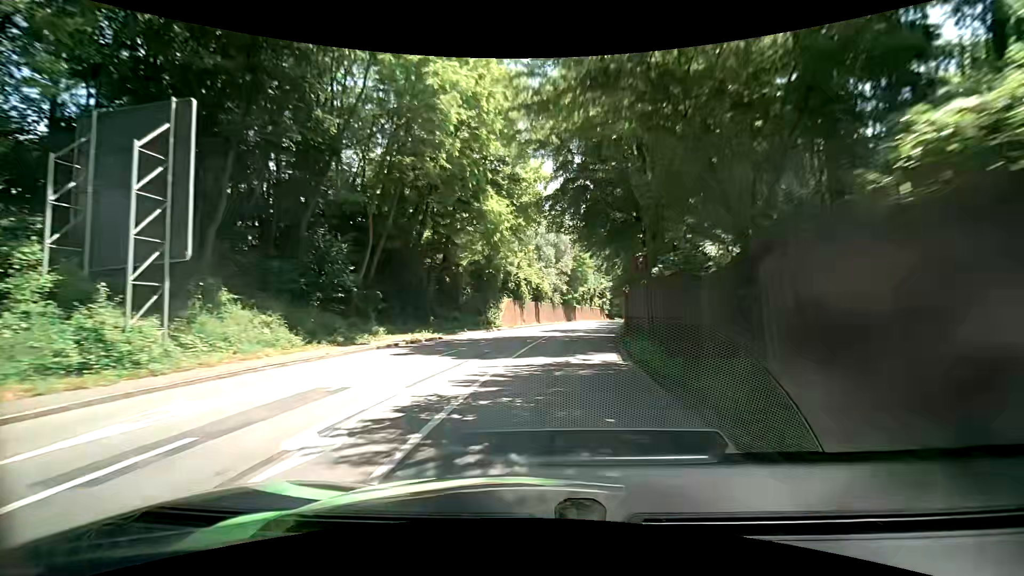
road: primary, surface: asphalt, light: Day
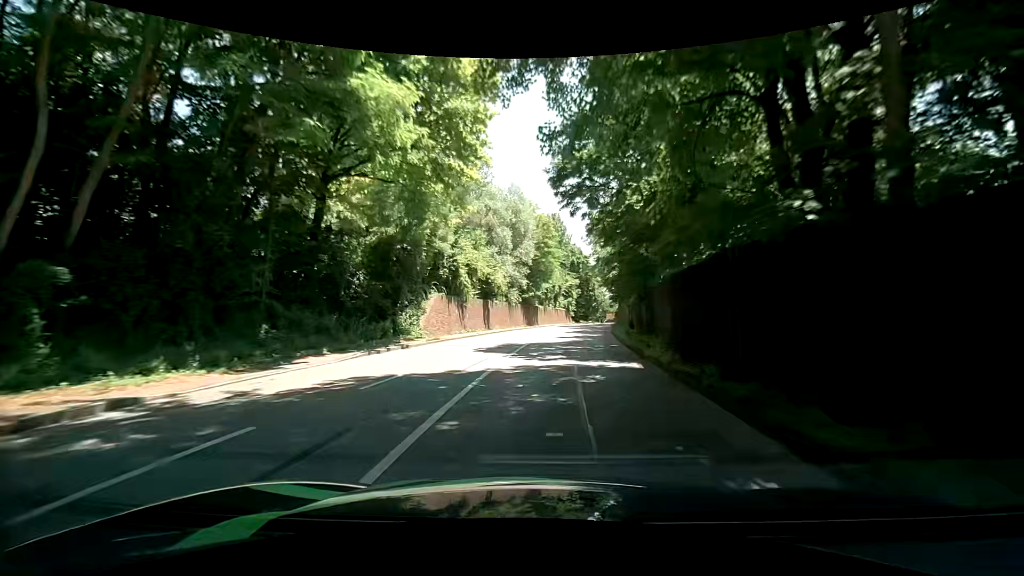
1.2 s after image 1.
(+0.6, +17.5) m; +5°
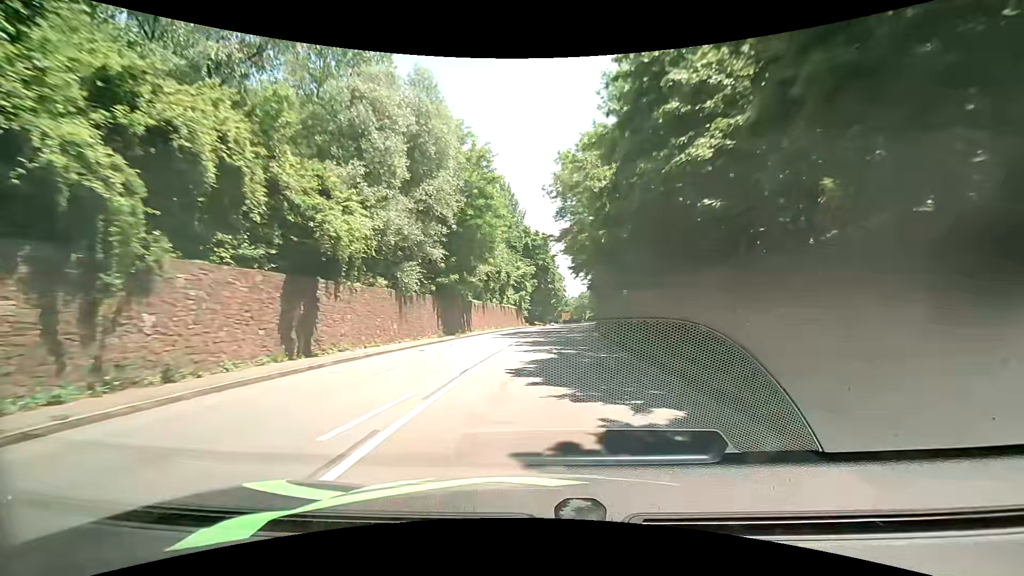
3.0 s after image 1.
(+1.6, +27.2) m; +6°
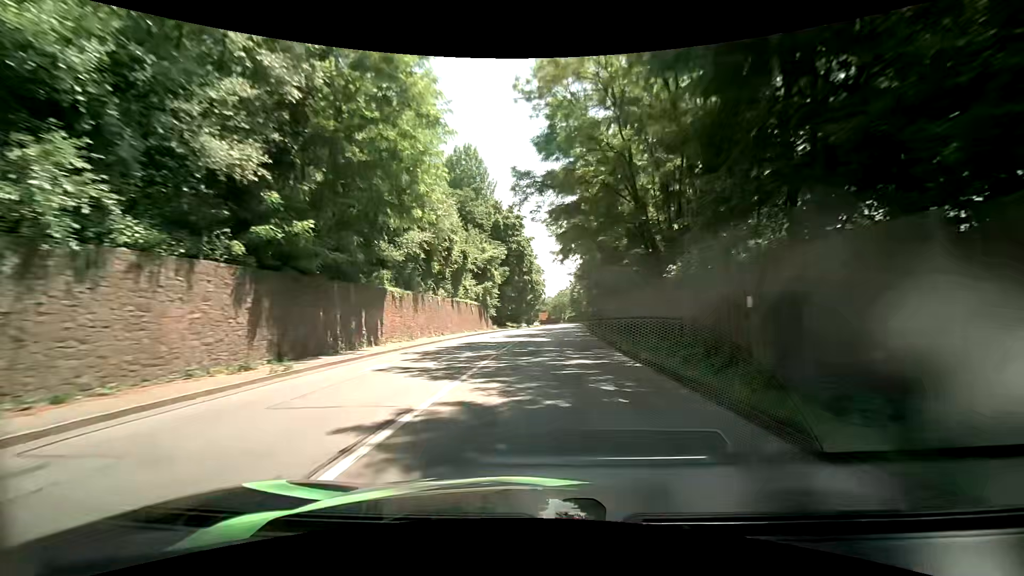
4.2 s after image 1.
(+0.6, +18.9) m; +3°
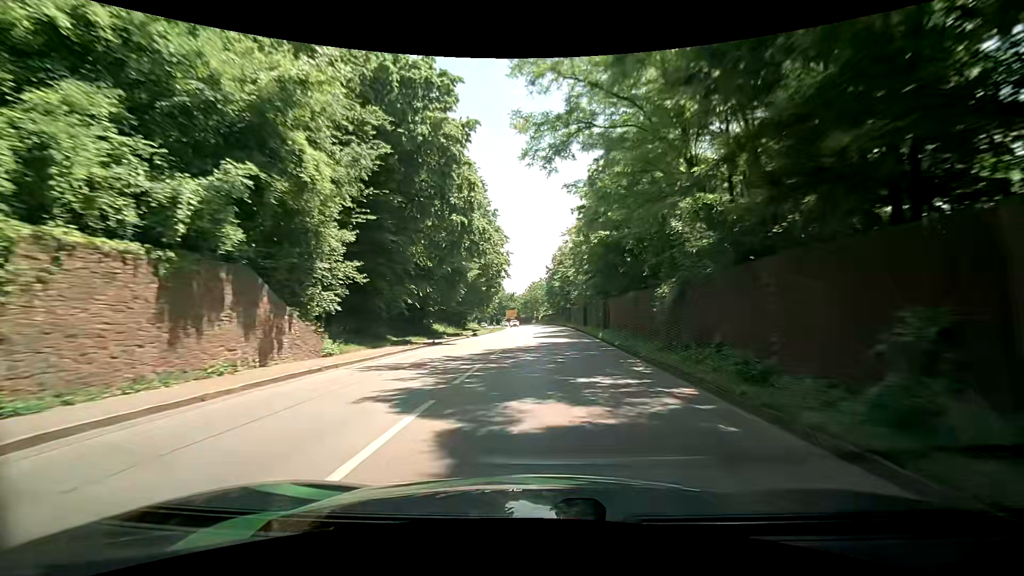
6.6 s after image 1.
(+1.4, +38.9) m; +4°
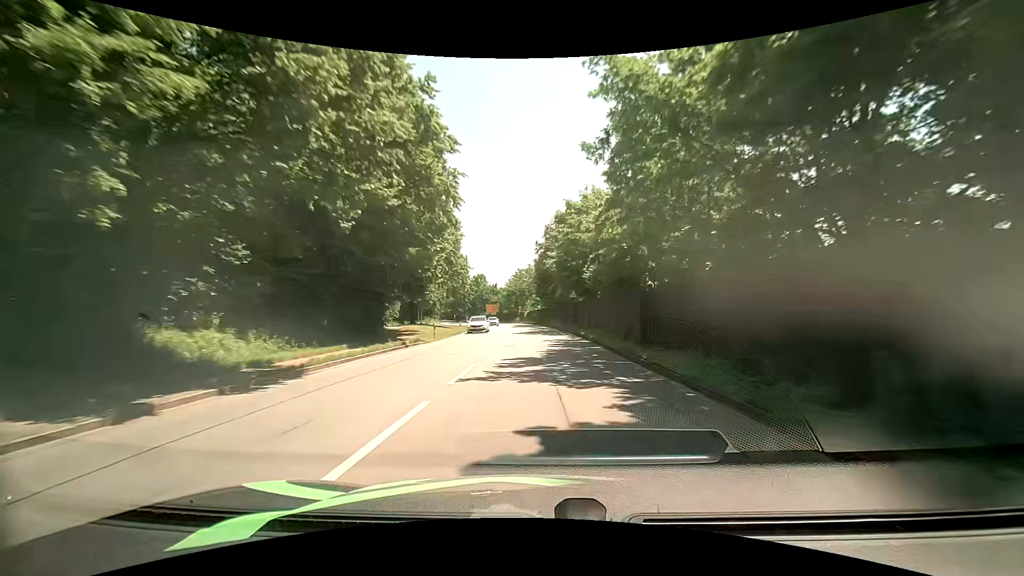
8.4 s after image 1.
(+0.5, +30.3) m; +1°
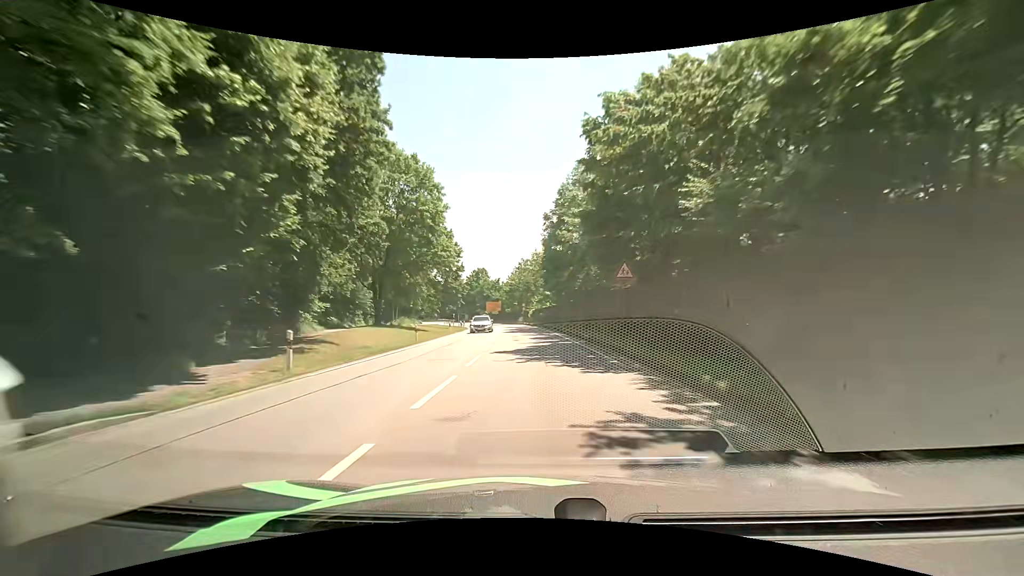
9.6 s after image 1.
(0.0, +20.6) m; 0°
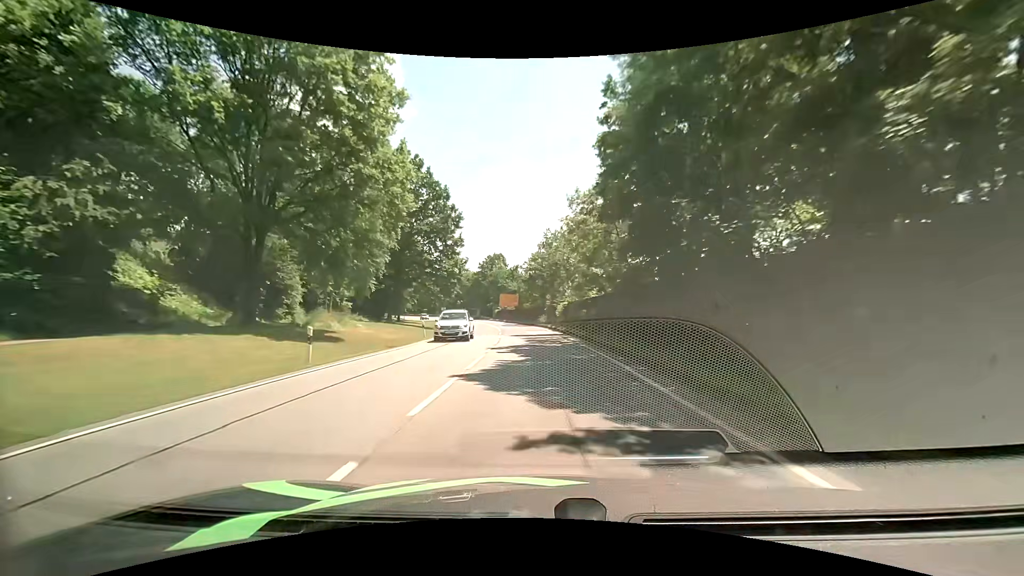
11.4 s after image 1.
(-1.0, +30.9) m; -3°
(0, +10) (0, +20) (0, +30) (-1, +40) (-2, +50) (-3, +60) (-4, +70) (-6, +80) (-8, +89) (-10, +99) m
